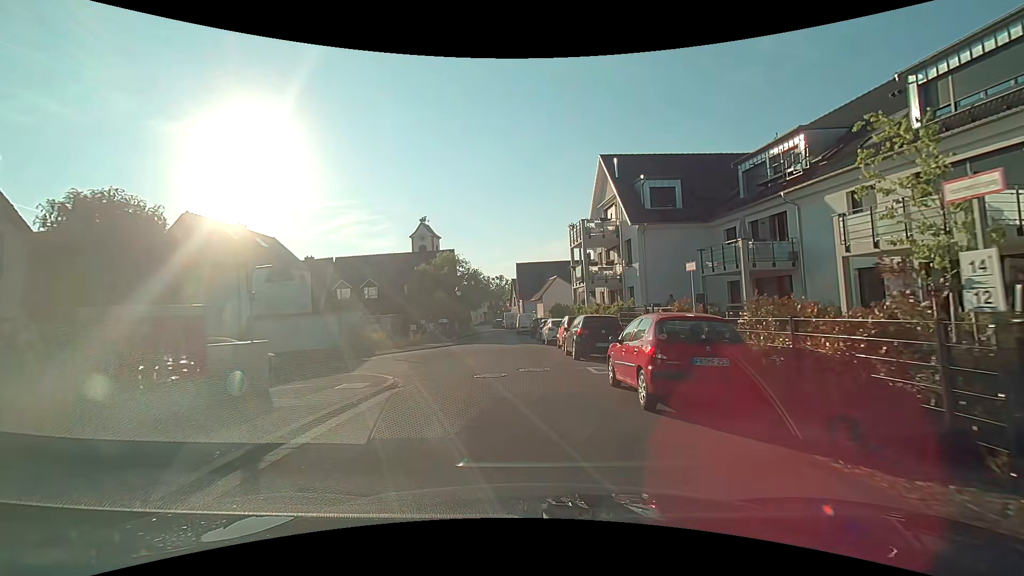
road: residential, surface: asphalt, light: Day
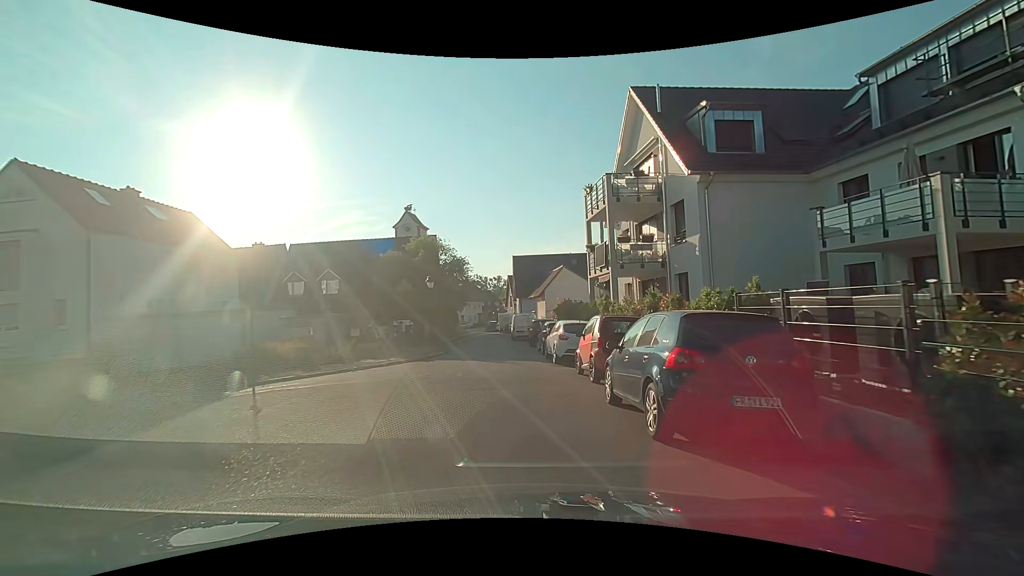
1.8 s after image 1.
(0.0, +10.4) m; -1°
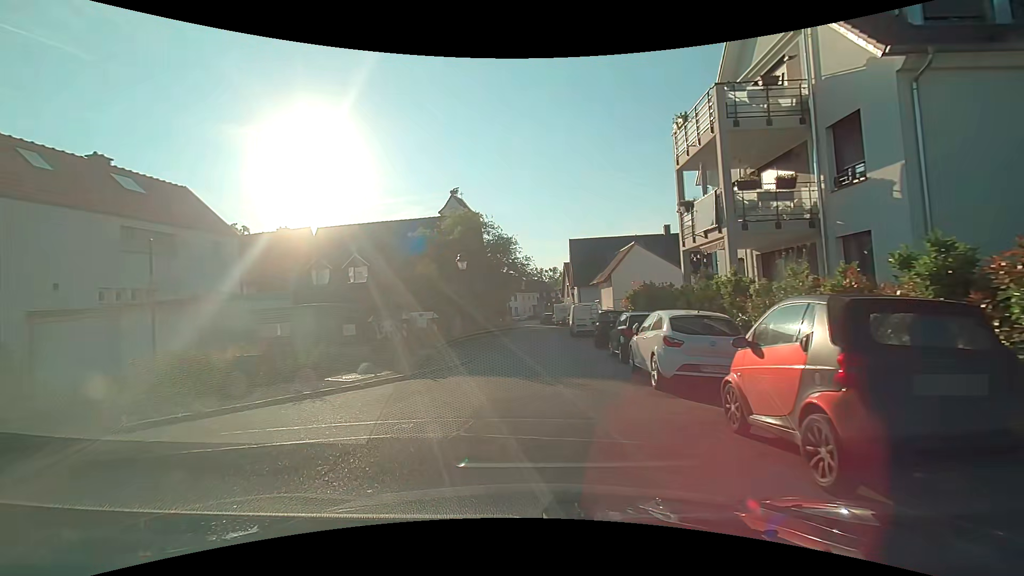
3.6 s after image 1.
(-0.1, +6.9) m; -7°
